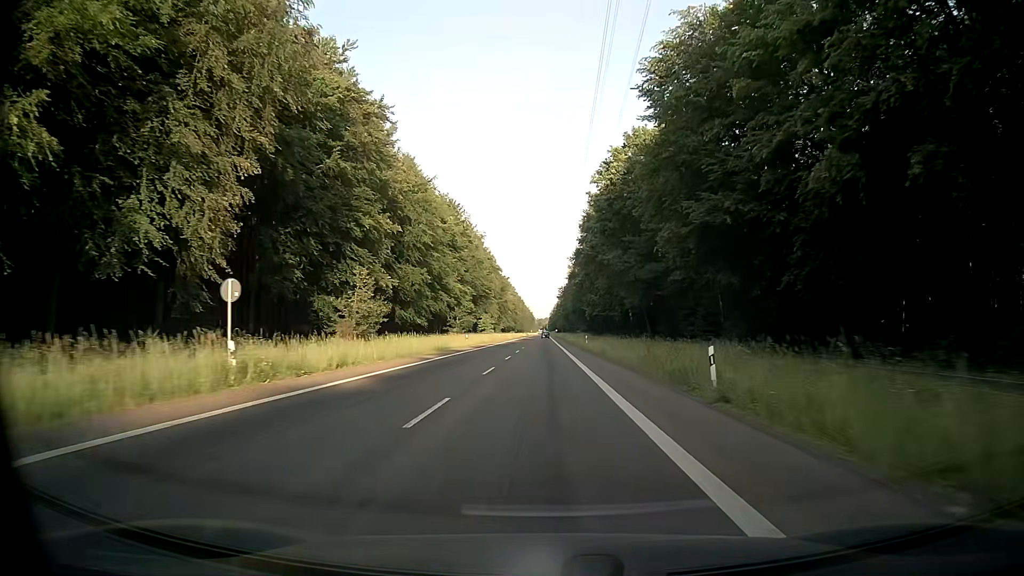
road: secondary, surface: asphalt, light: Day
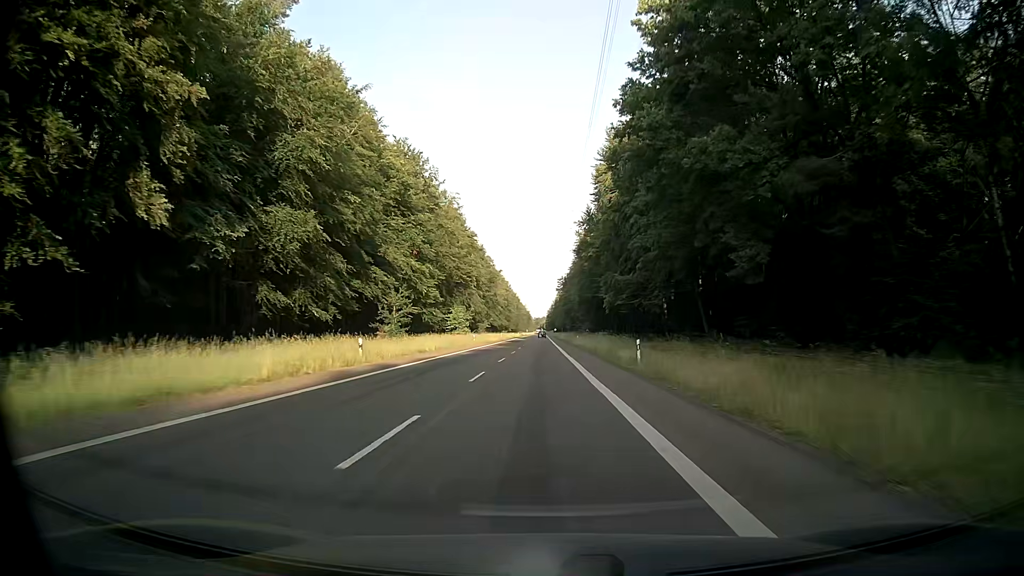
(+0.2, +38.3) m; 0°
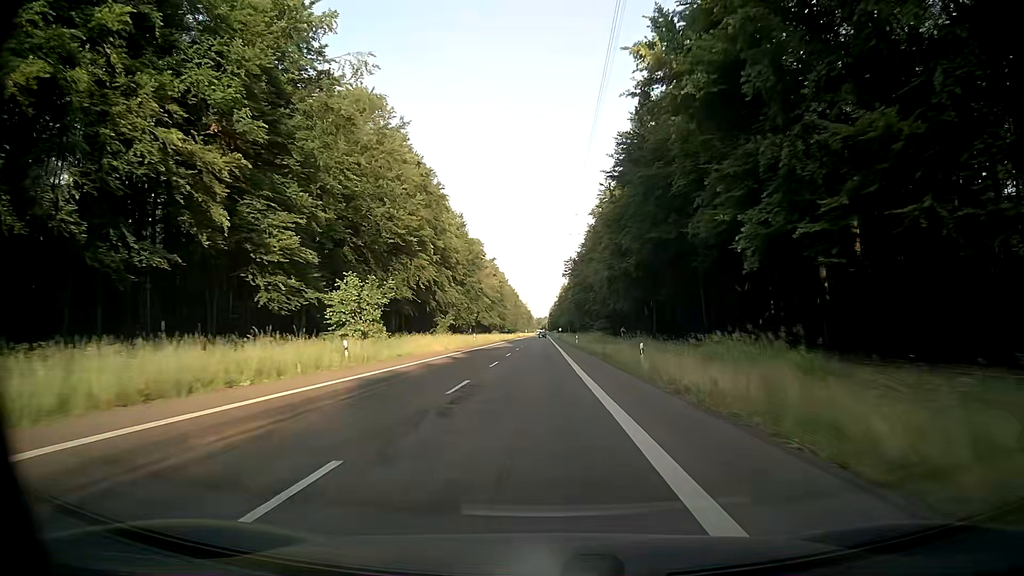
(-0.1, +51.2) m; 0°
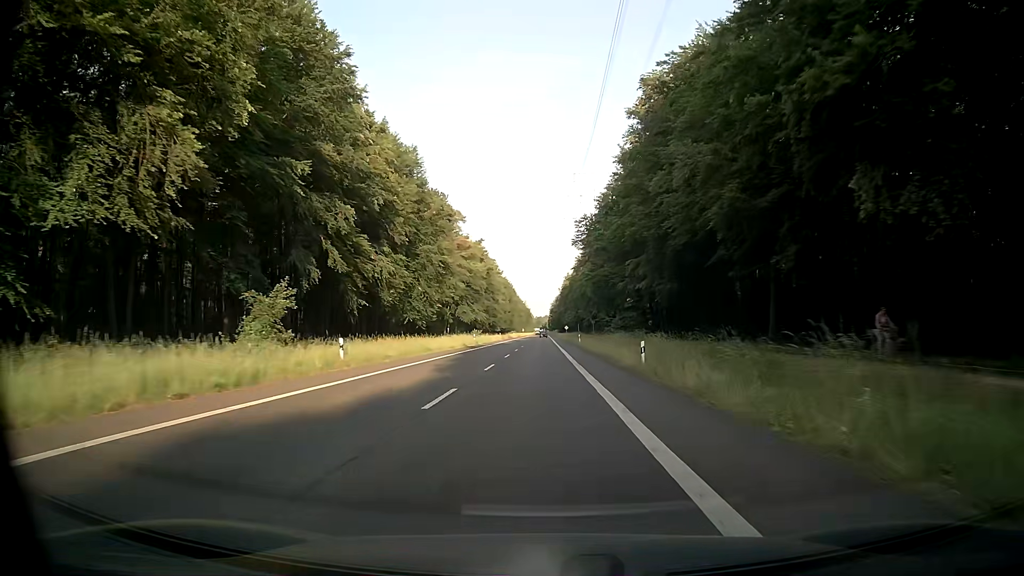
(-0.2, +51.3) m; 0°
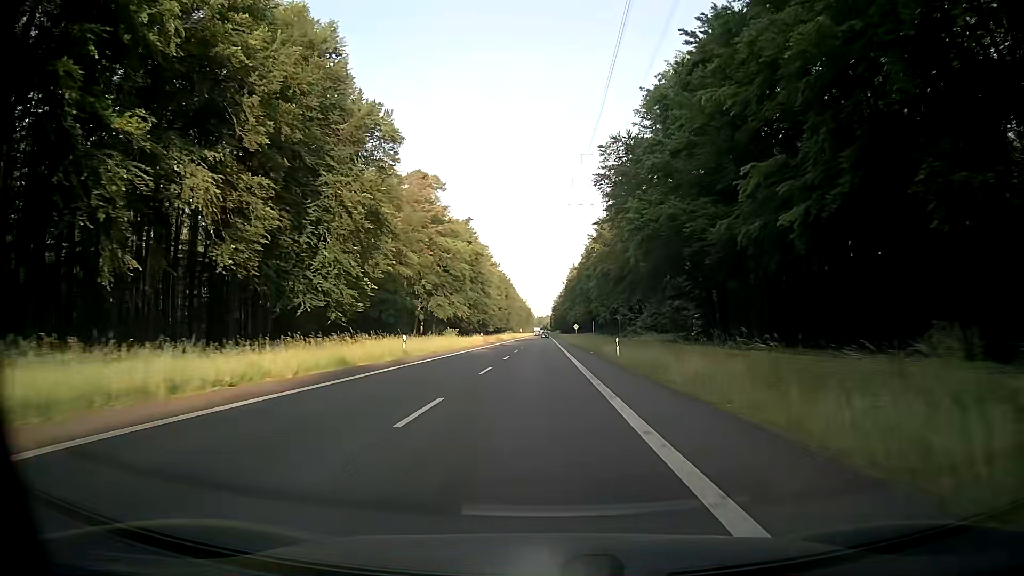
(0.0, +38.5) m; 0°
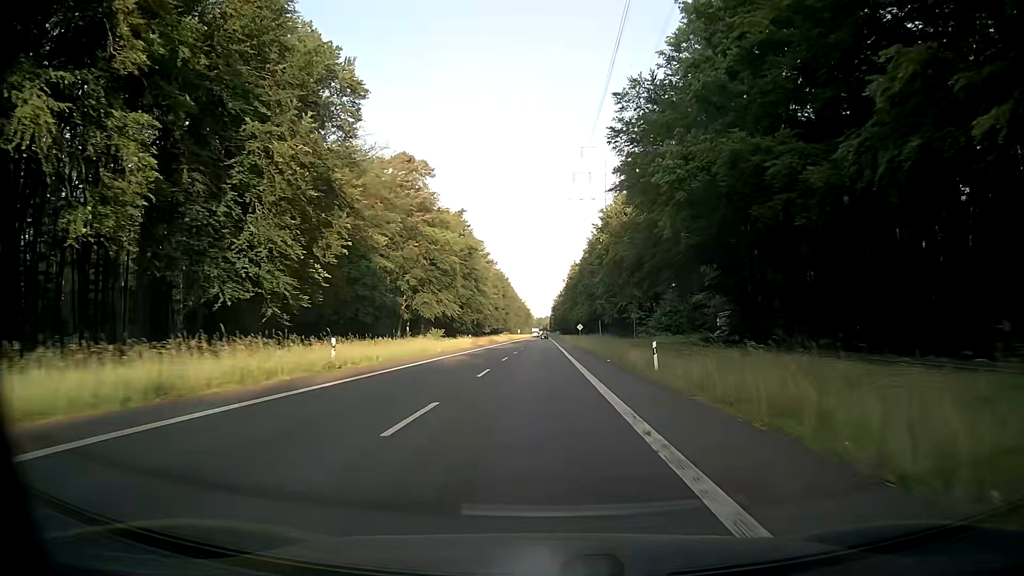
(0.0, +12.9) m; 0°
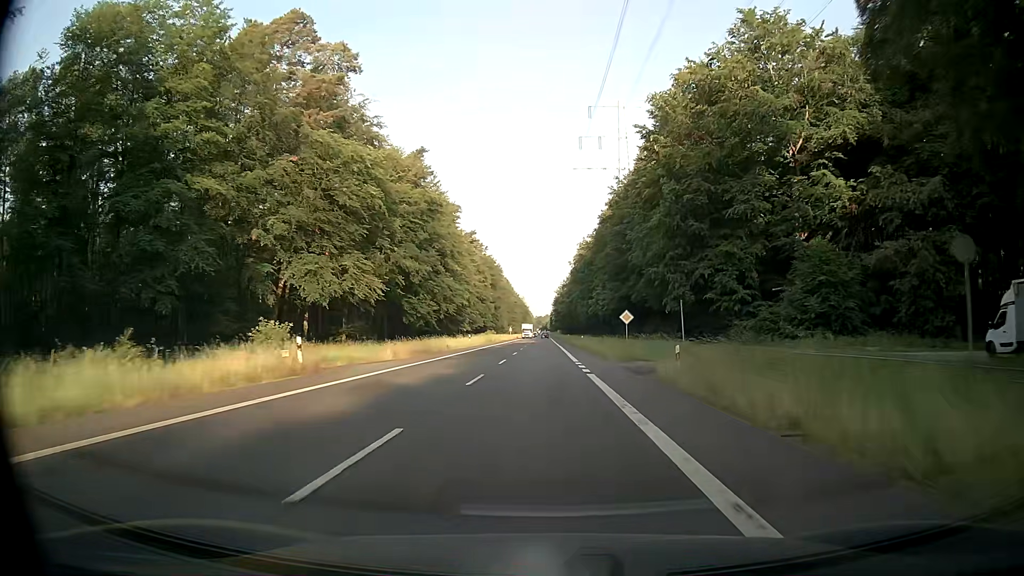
(+0.2, +51.6) m; 0°
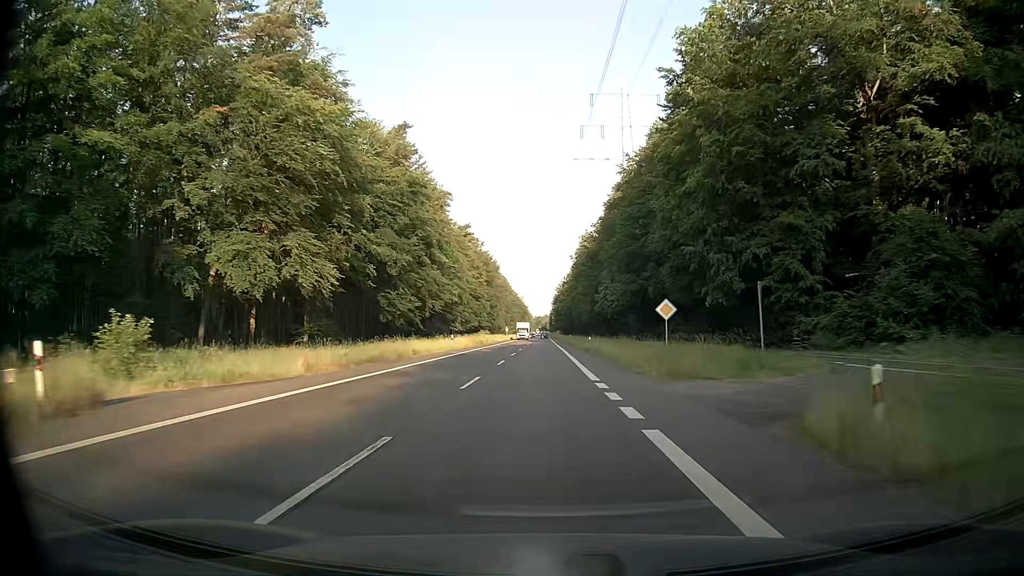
(0.0, +12.9) m; 0°
(0, +10) (0, +20) (0, +30) (0, +40) (0, +50) (0, +60) (0, +70) (0, +80) (0, +90) (0, +100) m
